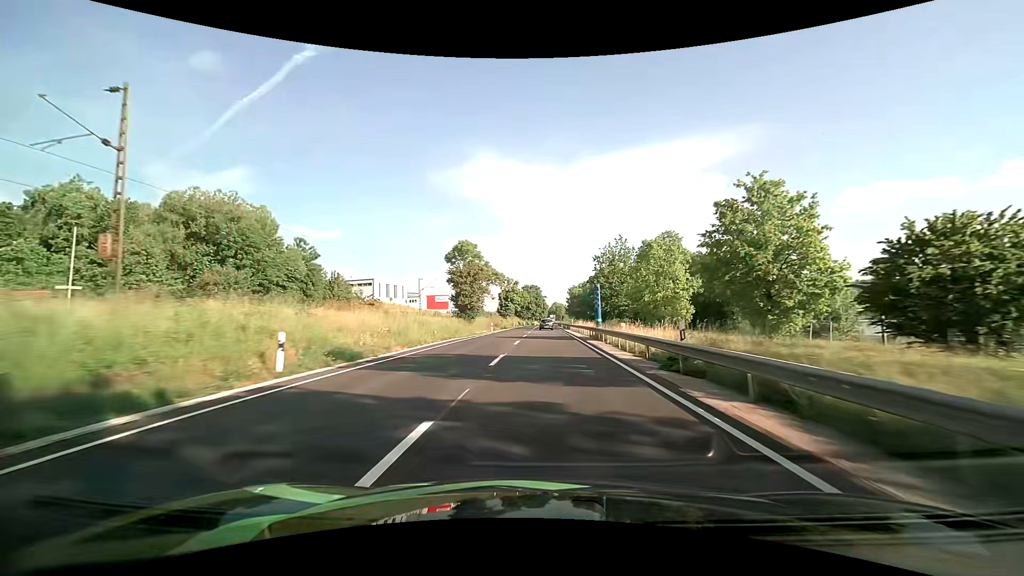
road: primary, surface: asphalt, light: Day
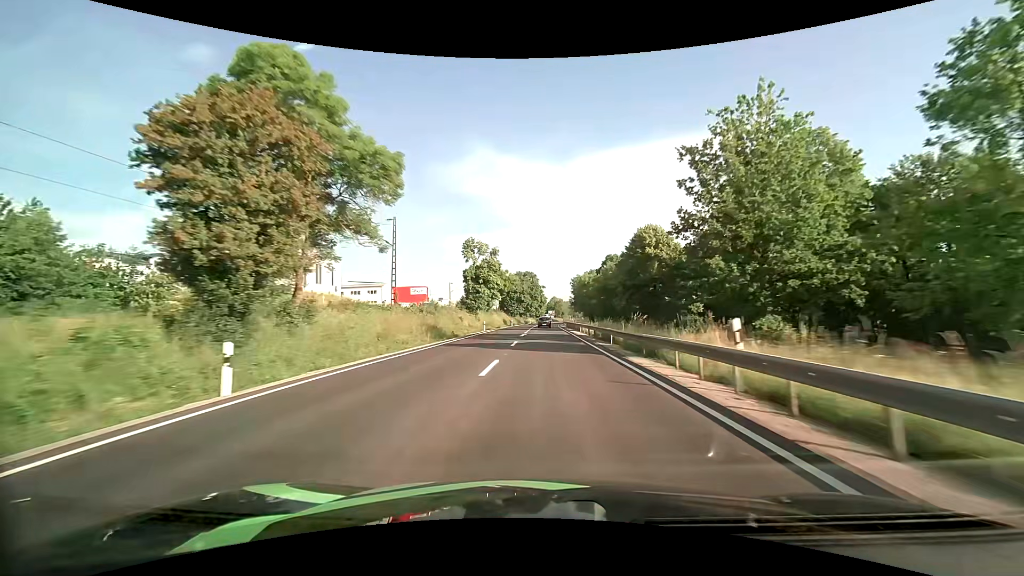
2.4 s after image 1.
(+0.1, +51.4) m; 0°
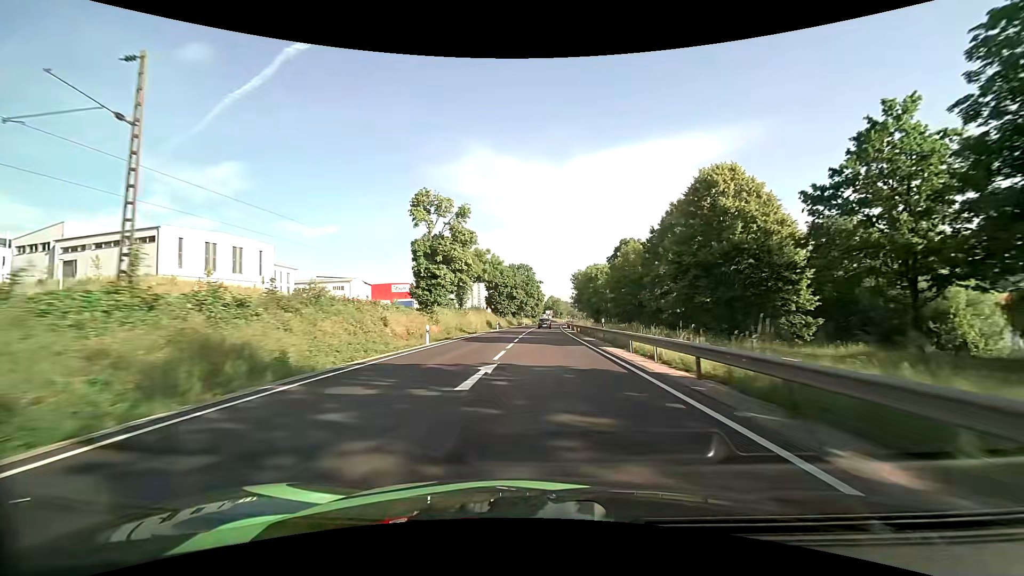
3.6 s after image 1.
(0.0, +26.2) m; 0°
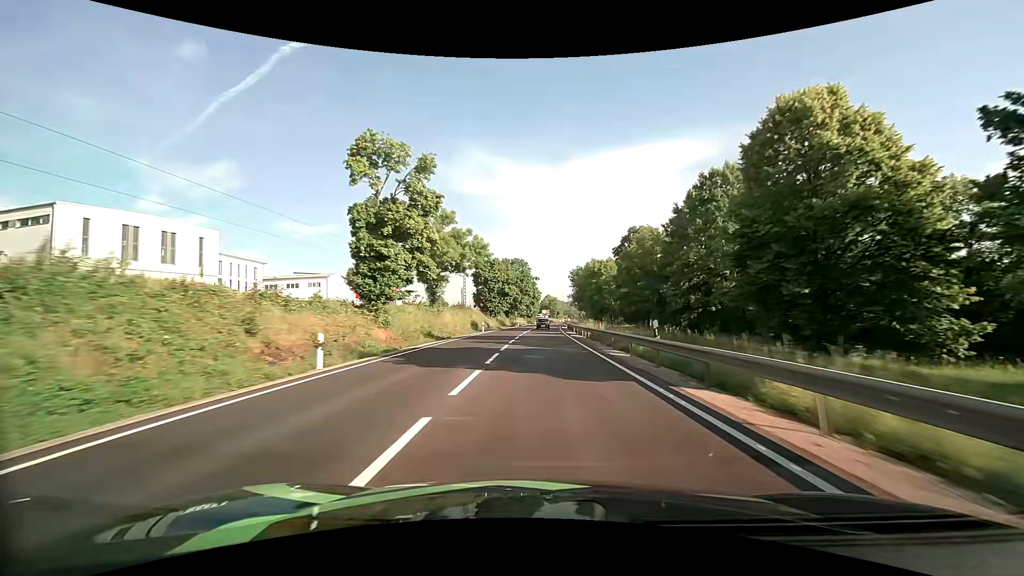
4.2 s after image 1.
(0.0, +13.1) m; 0°
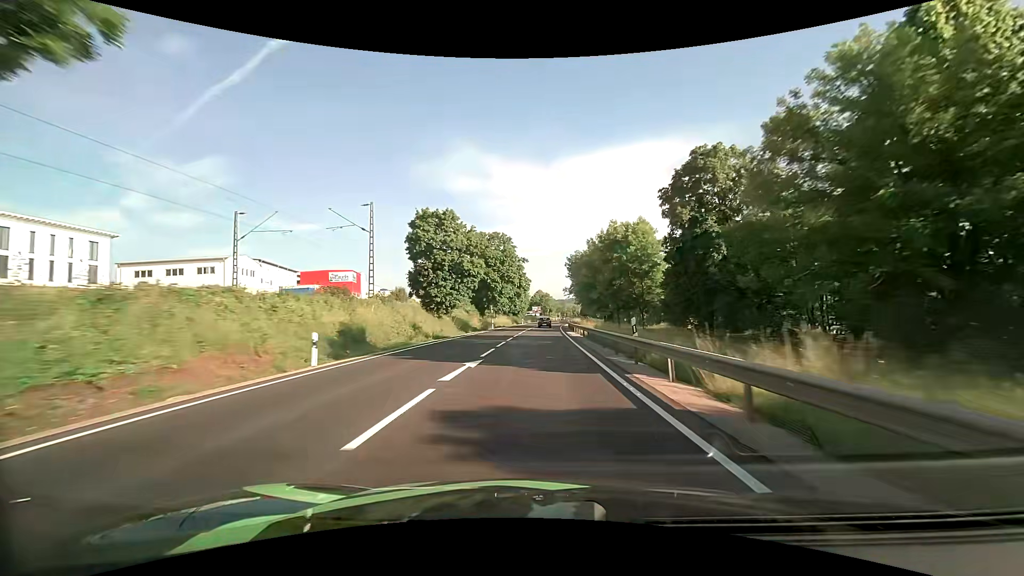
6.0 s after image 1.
(+0.4, +39.6) m; +1°
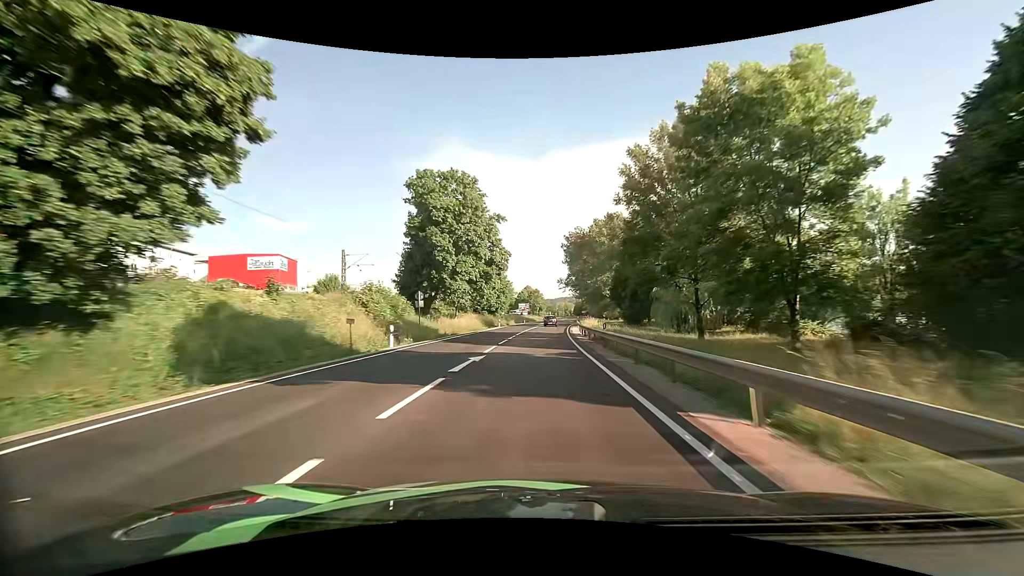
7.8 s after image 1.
(+0.3, +40.7) m; +1°
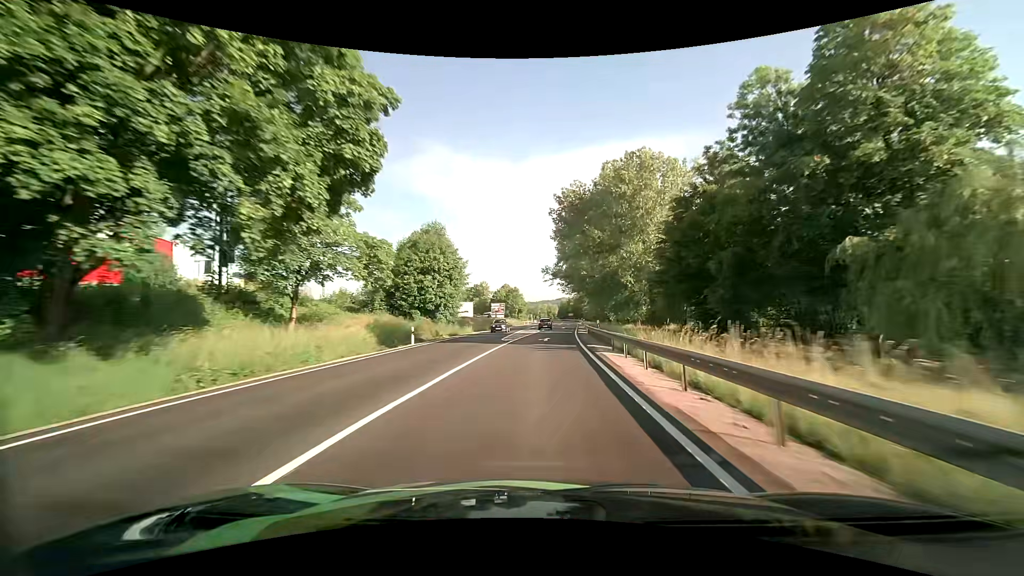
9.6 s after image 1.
(+0.8, +41.1) m; +2°
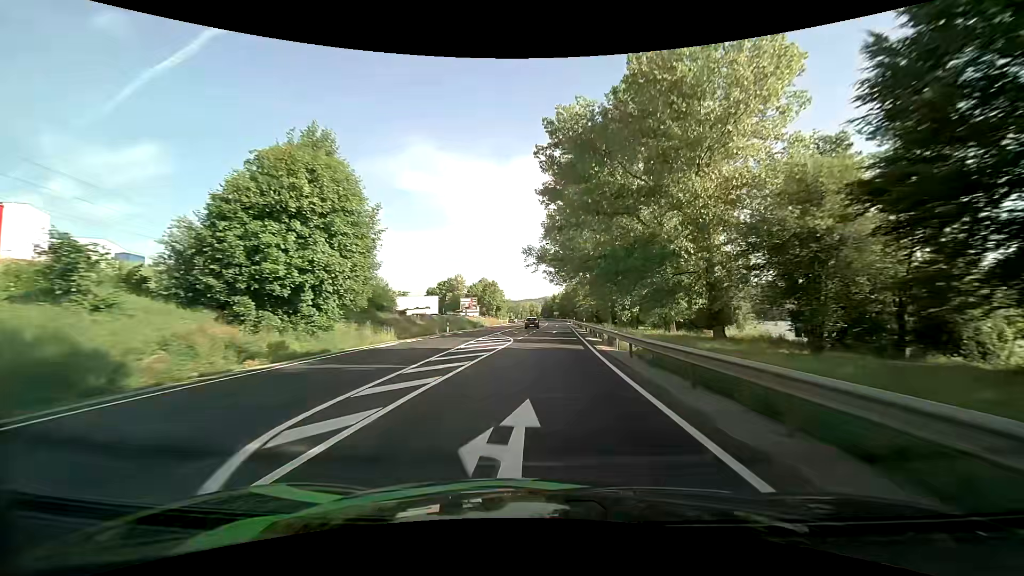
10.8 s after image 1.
(+0.5, +28.0) m; +2°
(0, +10) (0, +20) (0, +30) (+1, +40) (+1, +50) (+1, +60) (+2, +70) (+2, +80) (+3, +90) (+3, +100) m
